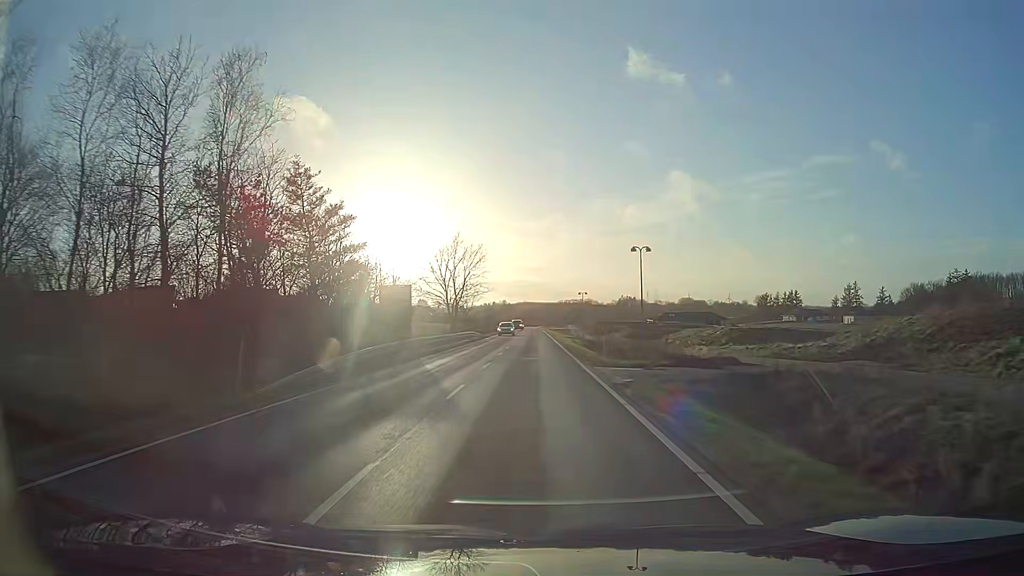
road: tertiary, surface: asphalt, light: Day
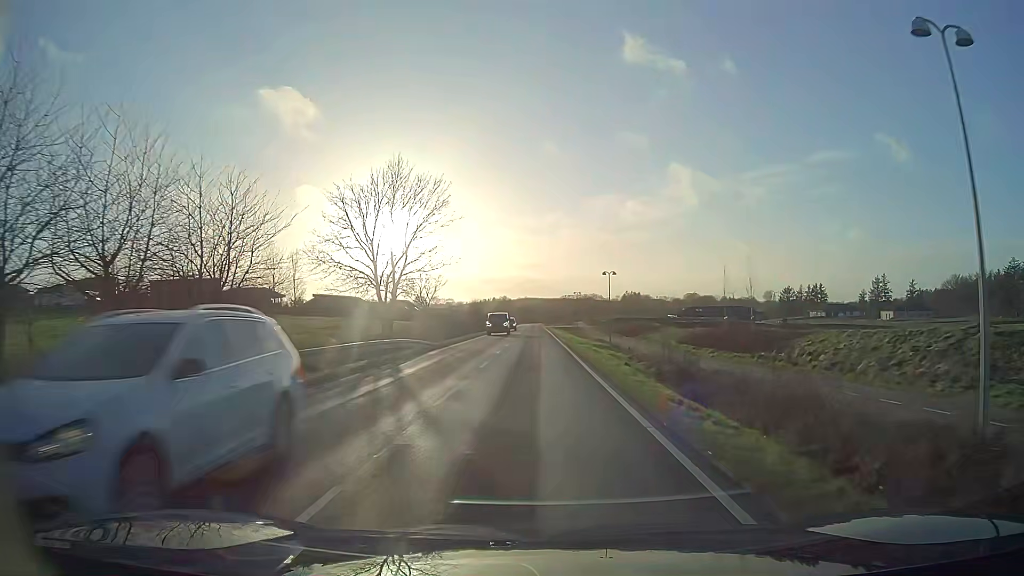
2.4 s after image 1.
(0.0, +32.8) m; 0°
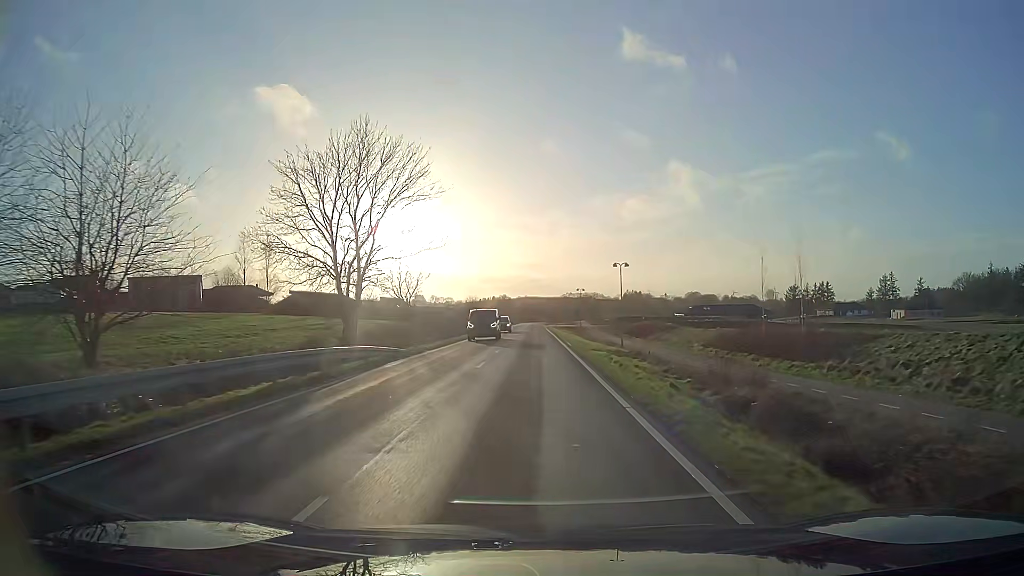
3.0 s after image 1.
(0.0, +8.3) m; 0°
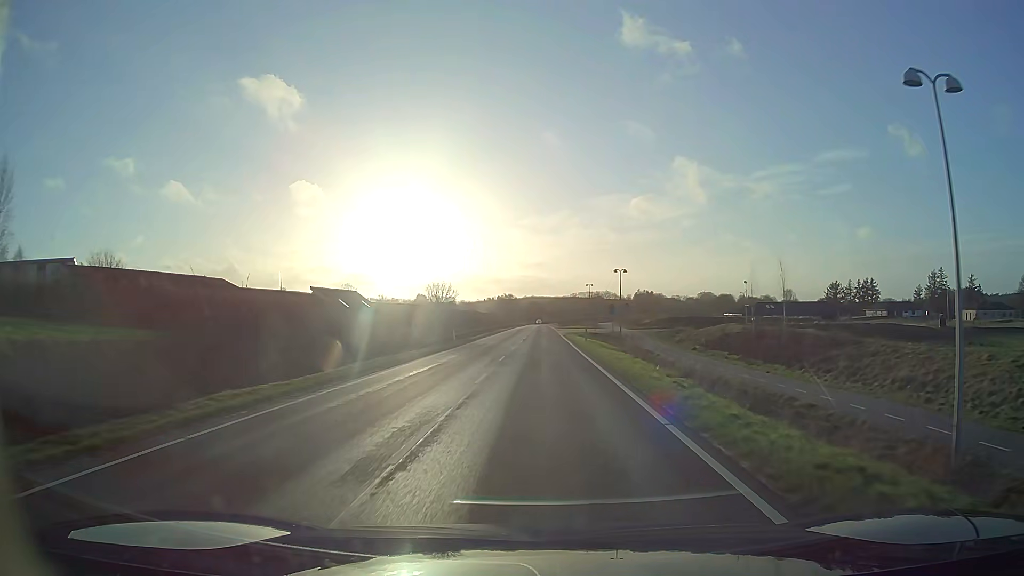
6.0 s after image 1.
(-0.2, +42.0) m; 0°
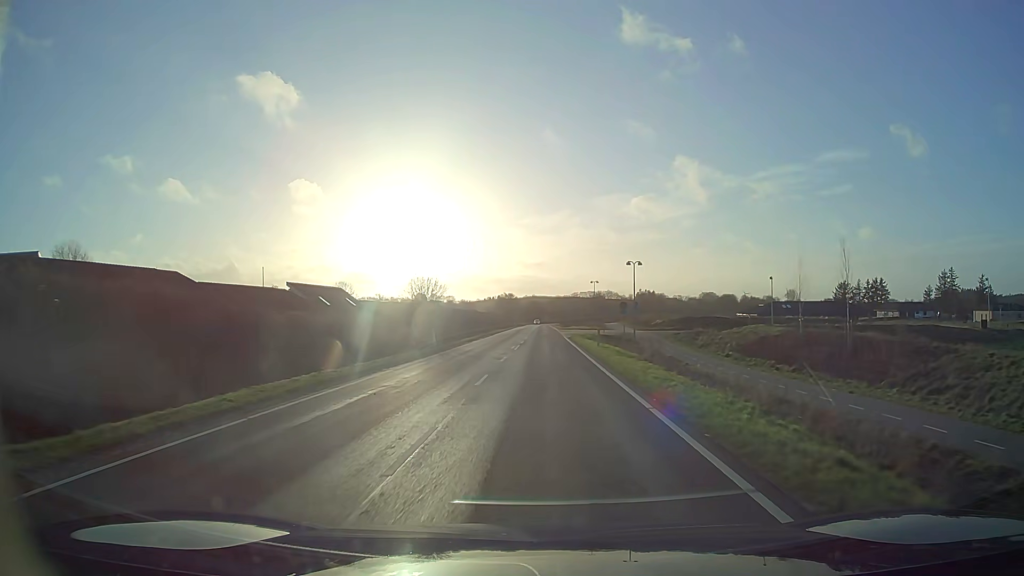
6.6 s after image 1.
(0.0, +8.4) m; 0°
(0, +10) (0, +20) (0, +30) (0, +40) (0, +50) (+1, +60) (+1, +70) (+1, +80) (+1, +90) (+1, +100) m
